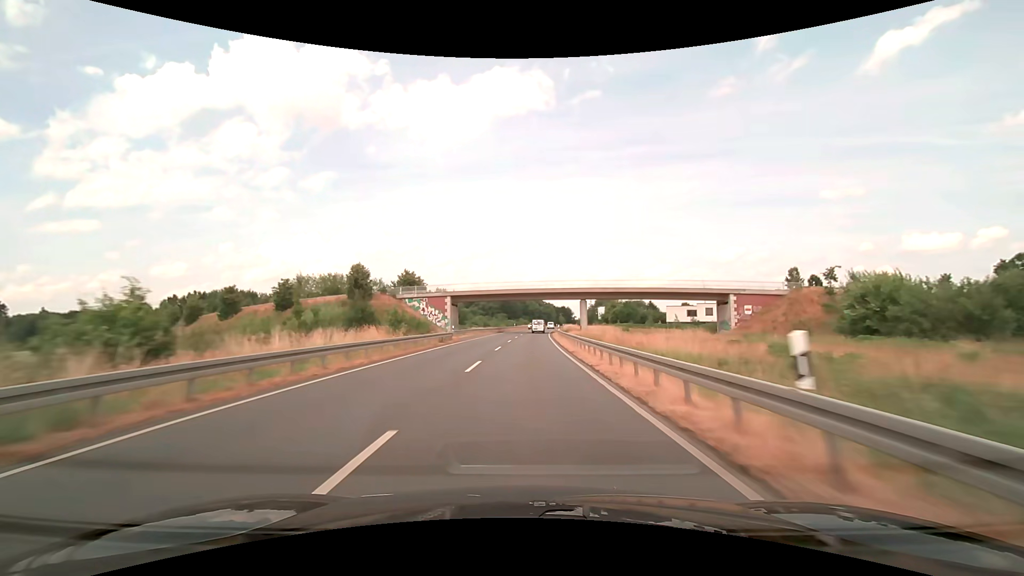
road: secondary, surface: asphalt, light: Day
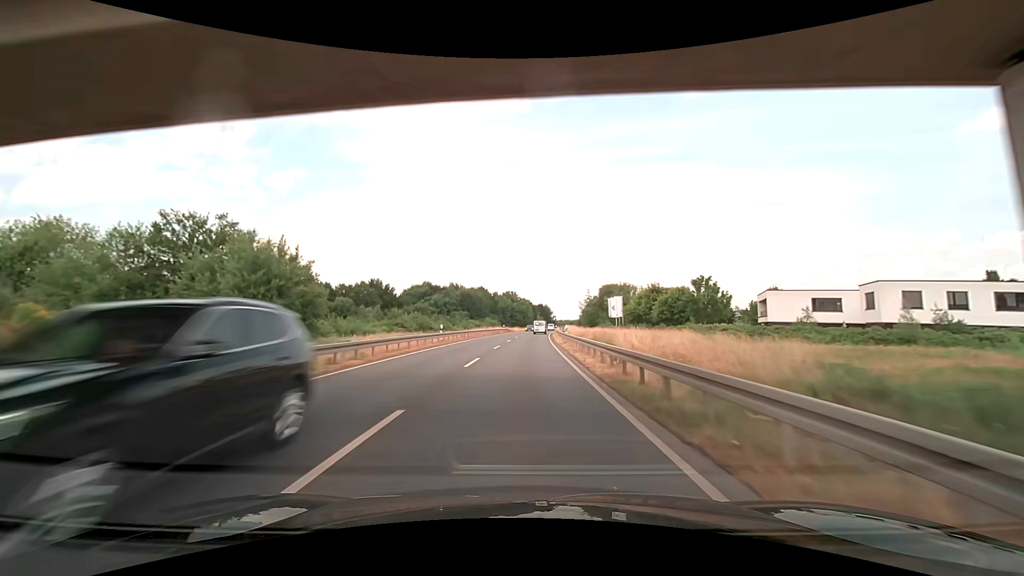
(+2.1, +69.8) m; +3°
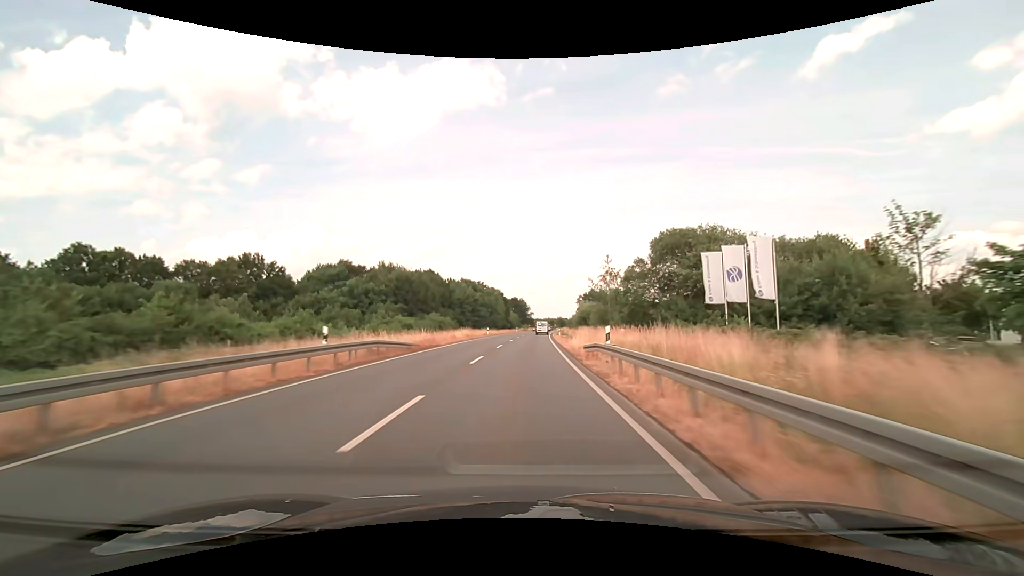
(+2.1, +69.7) m; +3°
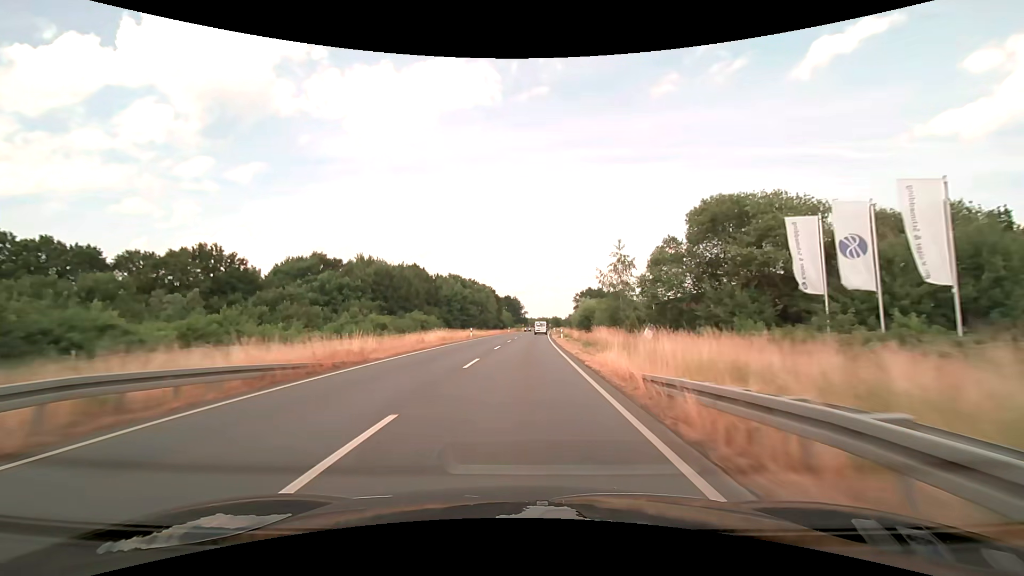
(+0.1, +13.8) m; +1°
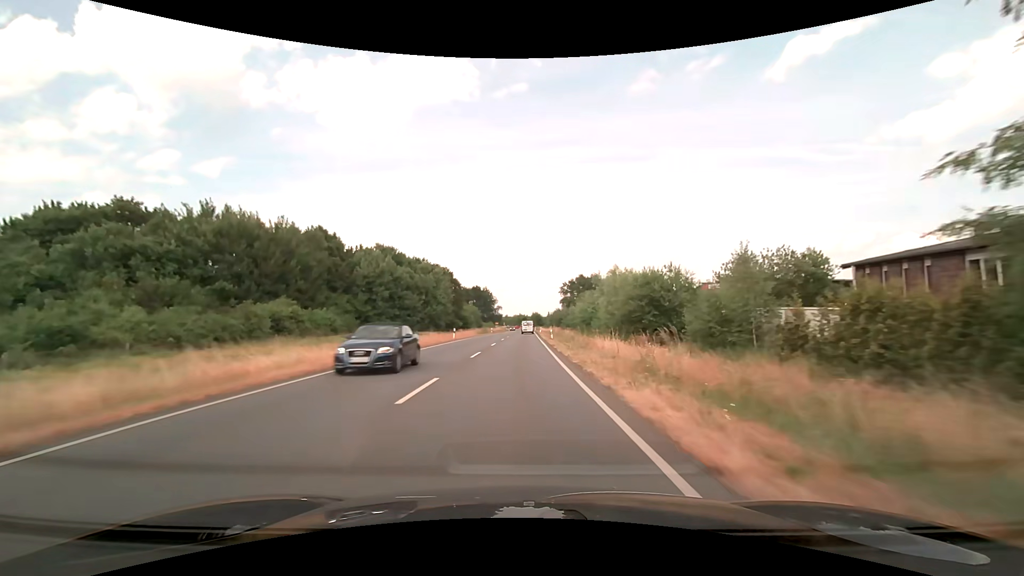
(+1.5, +54.2) m; +3°
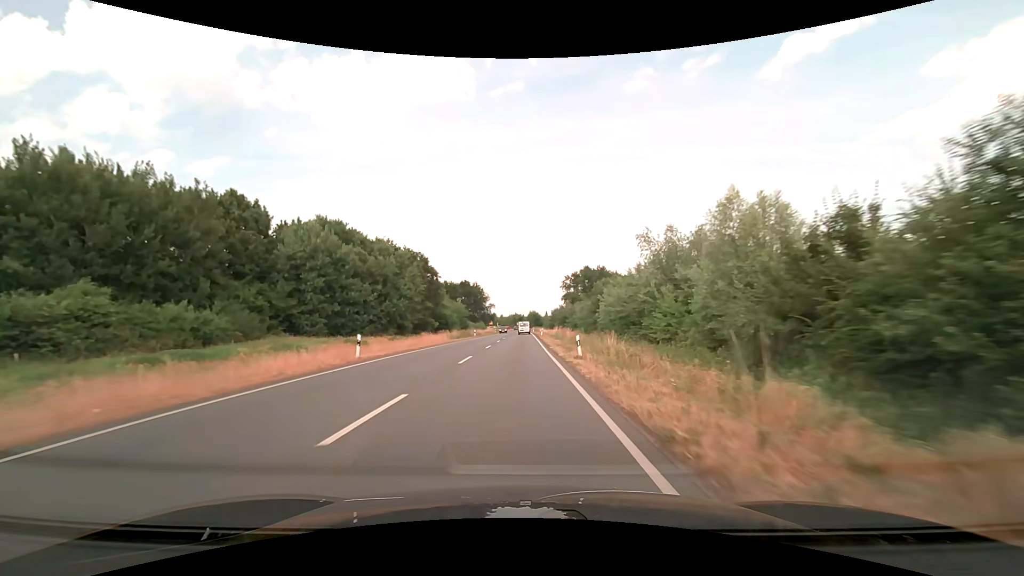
(+0.2, +26.6) m; +1°
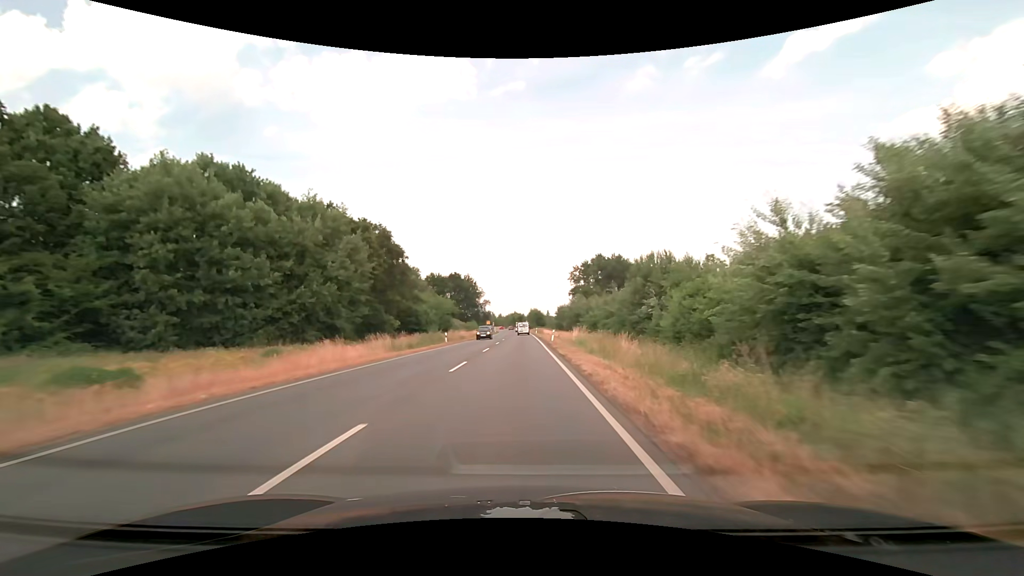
(0.0, +26.6) m; 0°
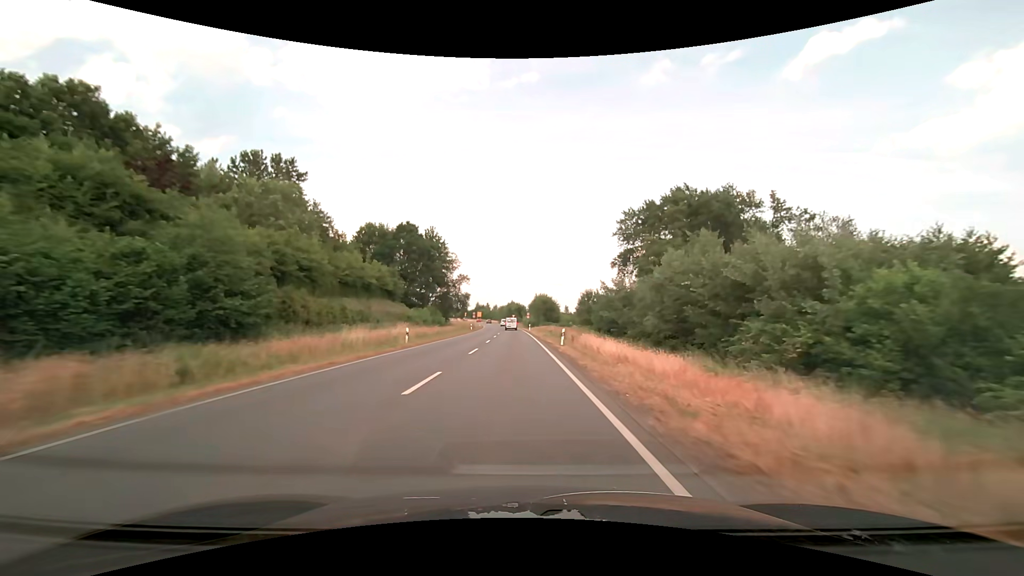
(+0.1, +64.6) m; 0°
(0, +10) (0, +20) (0, +30) (0, +40) (0, +50) (-1, +60) (-1, +70) (-1, +80) (-2, +90) (-2, +100) m
